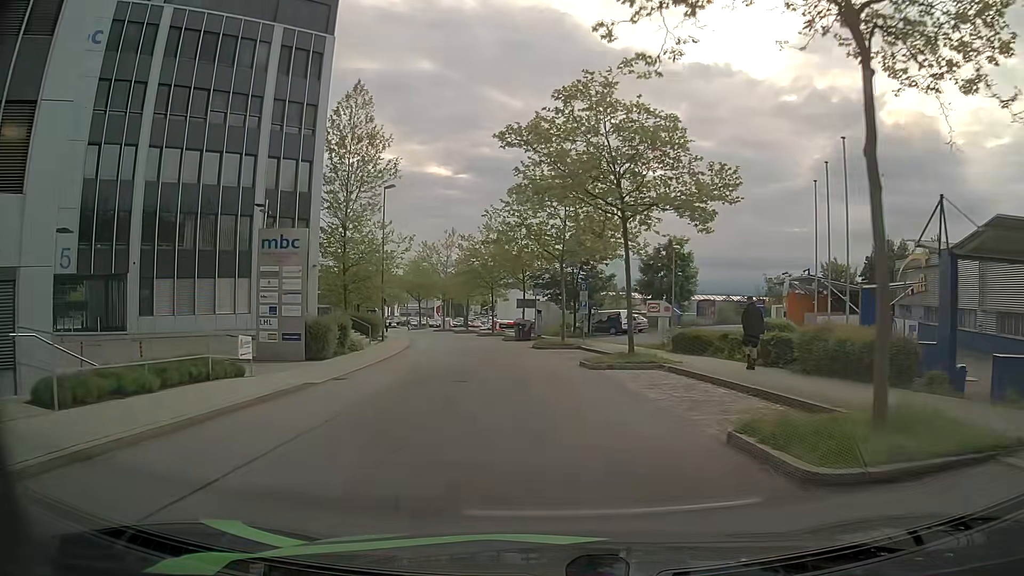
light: Day
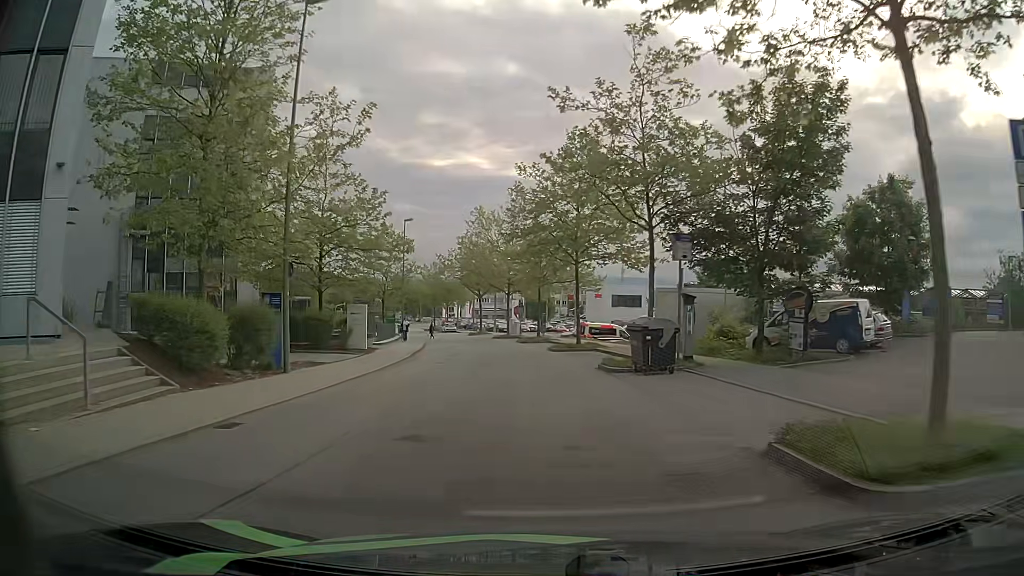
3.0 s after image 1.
(-1.9, +28.2) m; -7°
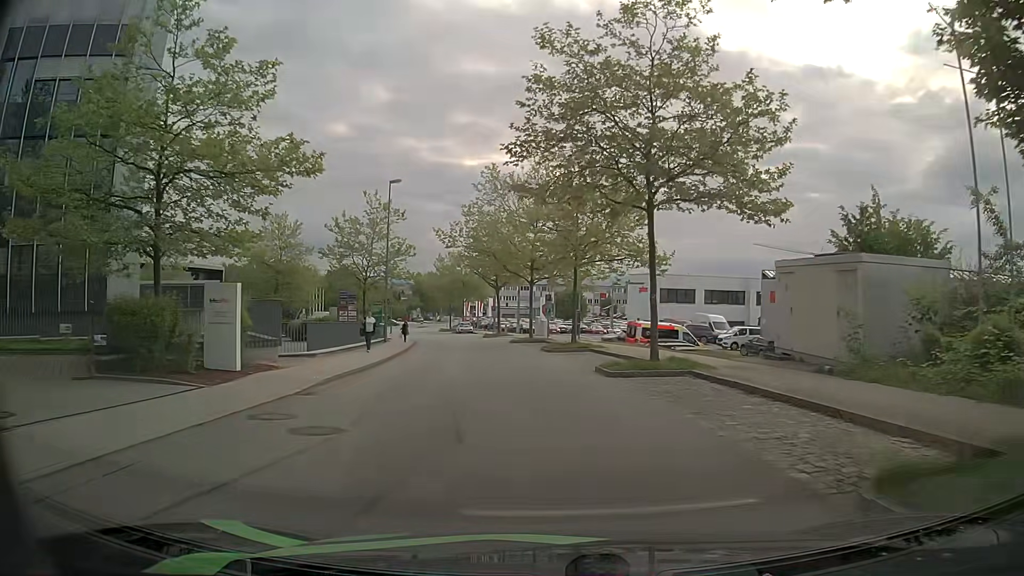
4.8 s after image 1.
(-0.5, +16.0) m; -3°
(0, +10) (-1, +20) (-2, +30) (-4, +40) (-5, +50) (-8, +59) (-10, +69) (-17, +75) (-27, +74) (-37, +72) m
